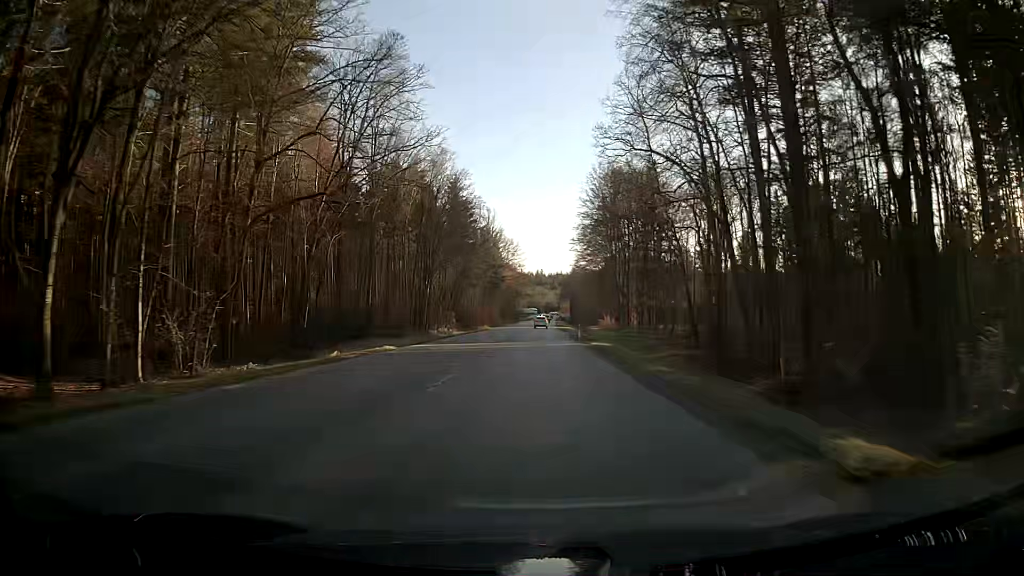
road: secondary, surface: asphalt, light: Day
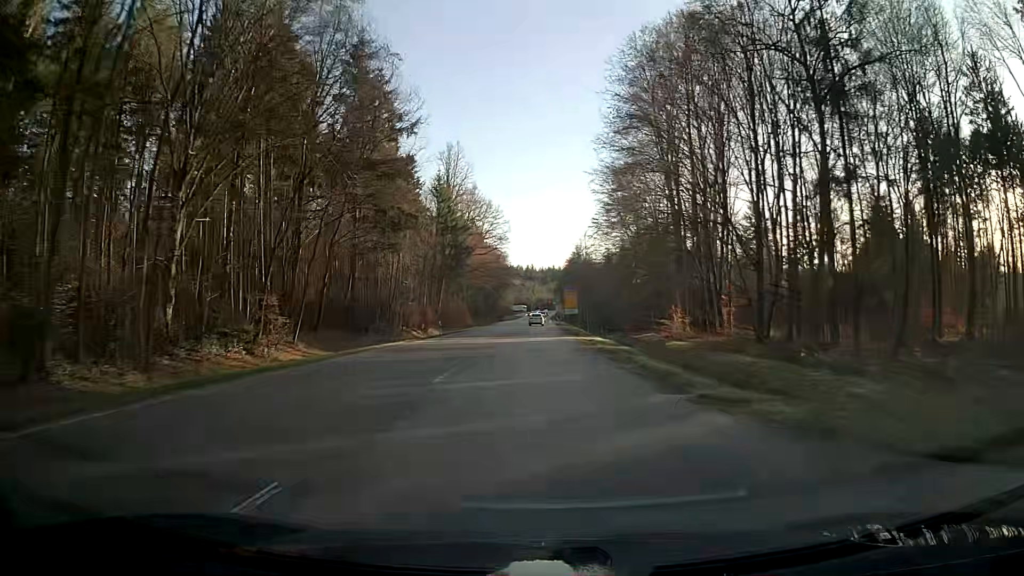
(+0.2, +59.3) m; +1°
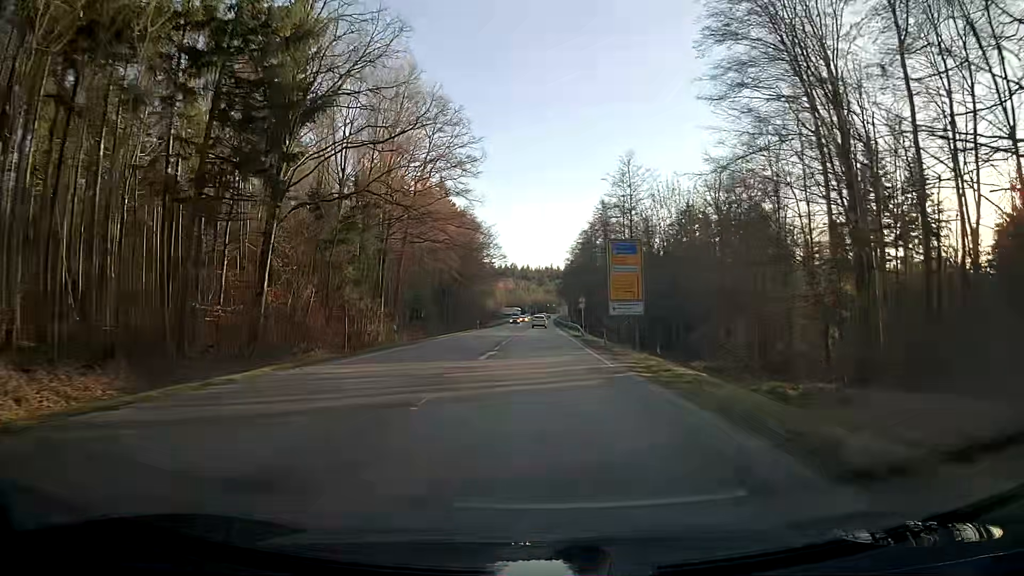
(-0.5, +62.8) m; 0°
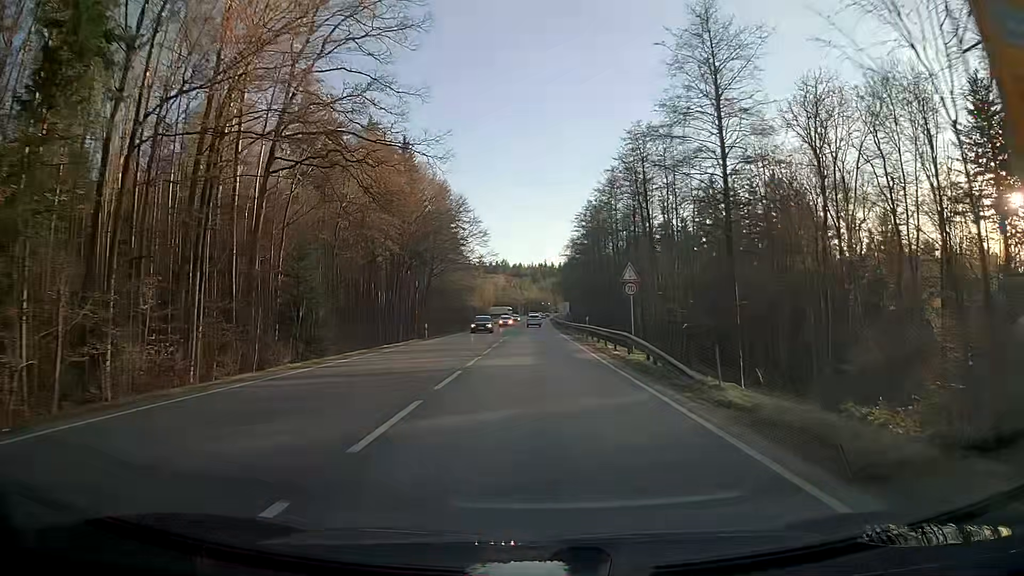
(+0.1, +33.8) m; 0°
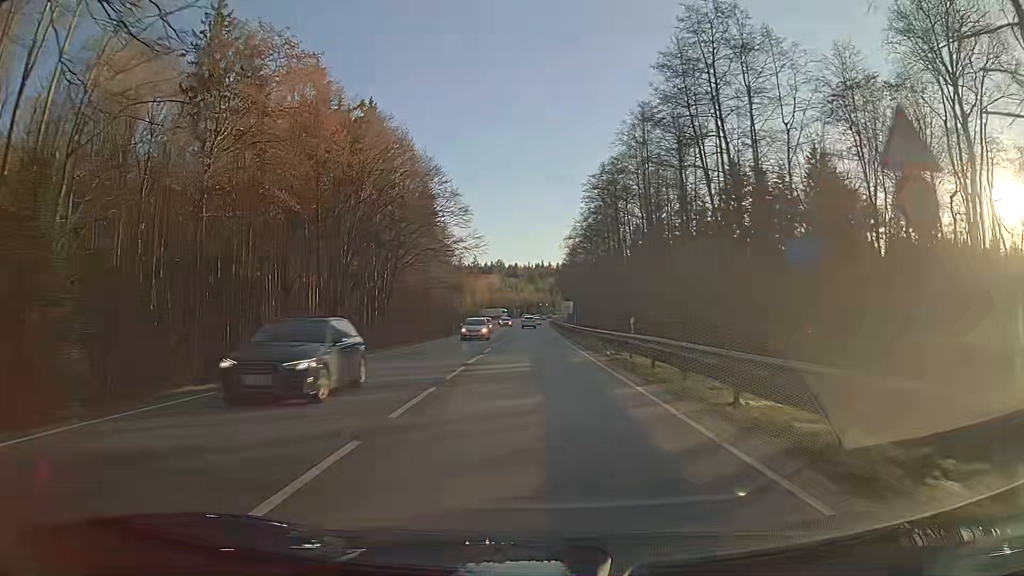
(+0.1, +21.4) m; 0°
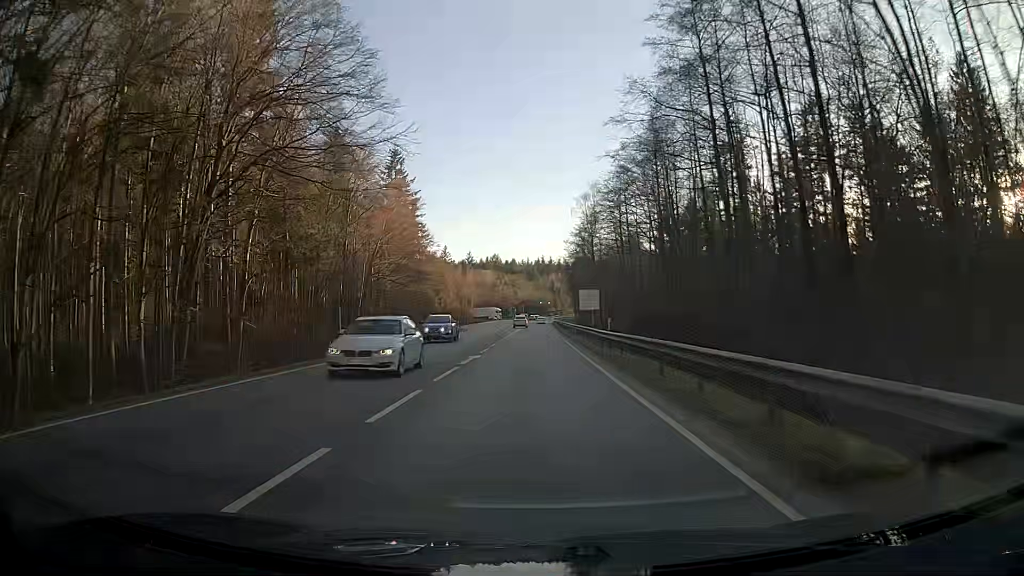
(0.0, +42.4) m; 0°
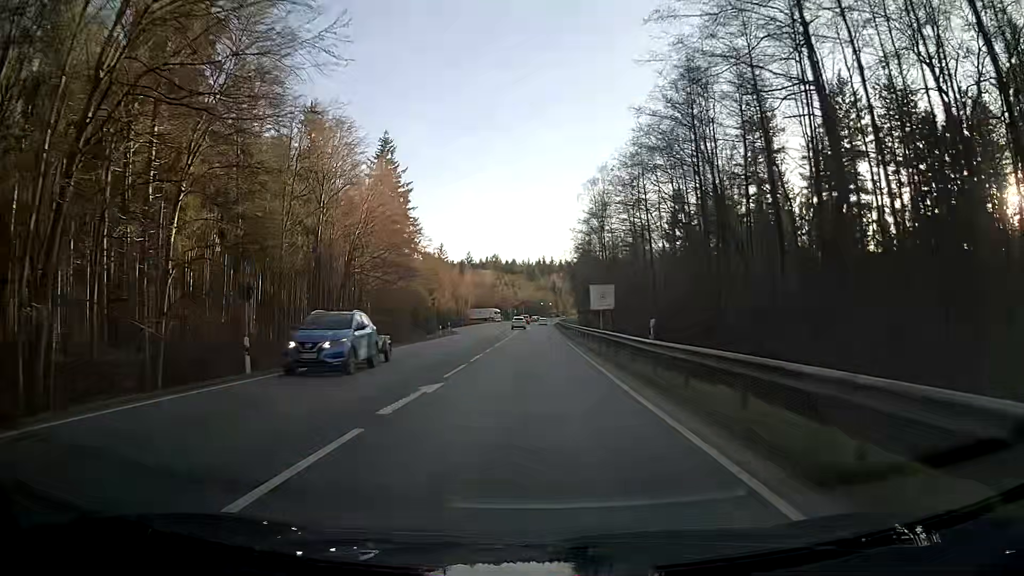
(0.0, +10.7) m; 0°
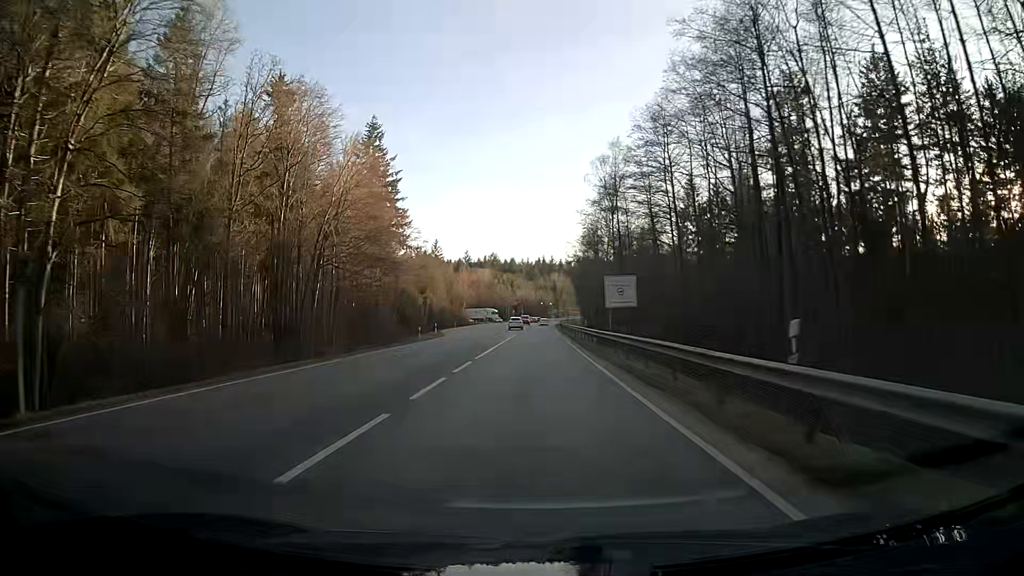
(0.0, +10.7) m; 0°
